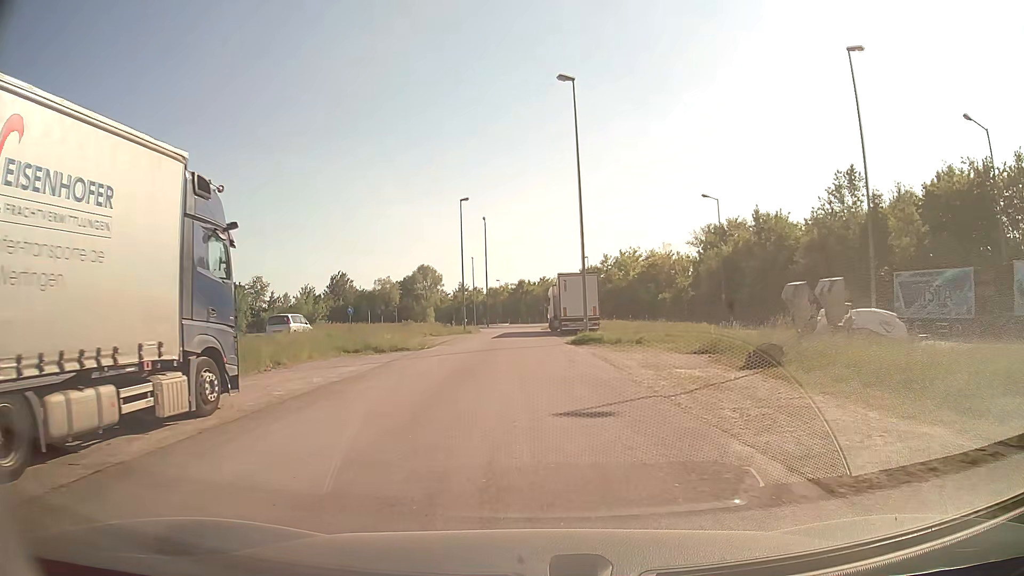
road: service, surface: asphalt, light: Day
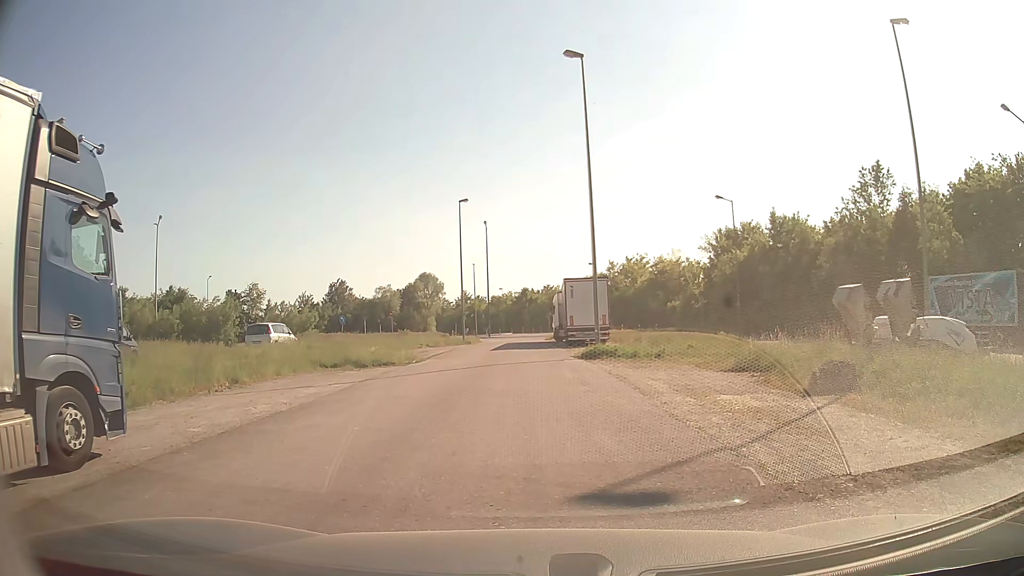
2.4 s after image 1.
(0.0, +2.9) m; -1°
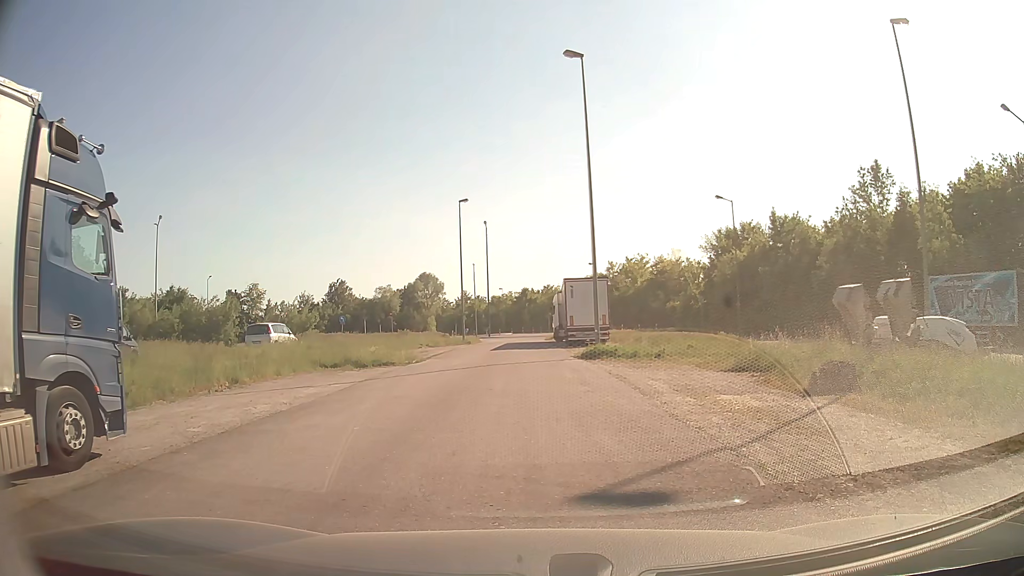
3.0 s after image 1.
(0.0, 0.0) m; 0°
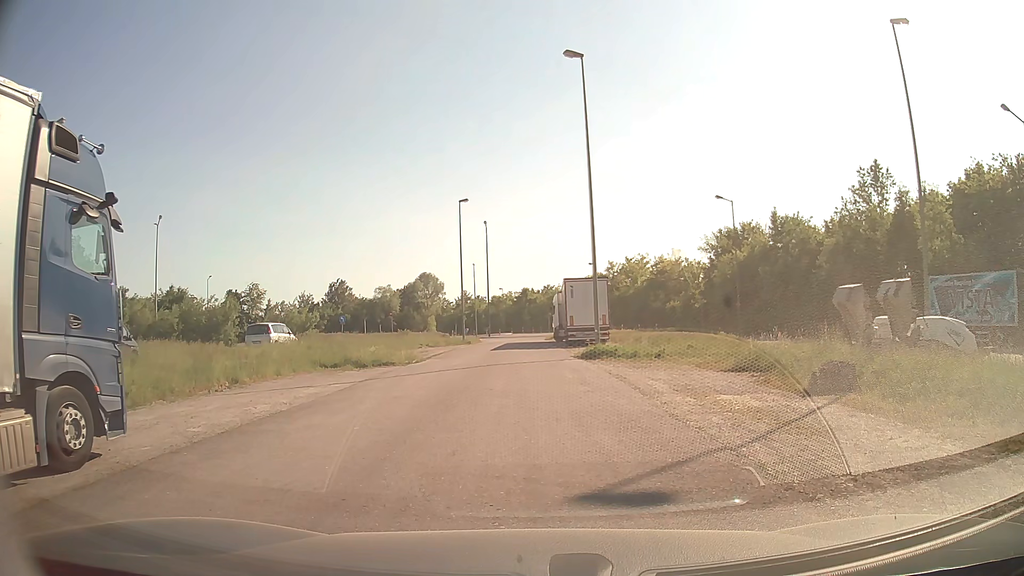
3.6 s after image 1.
(0.0, 0.0) m; 0°
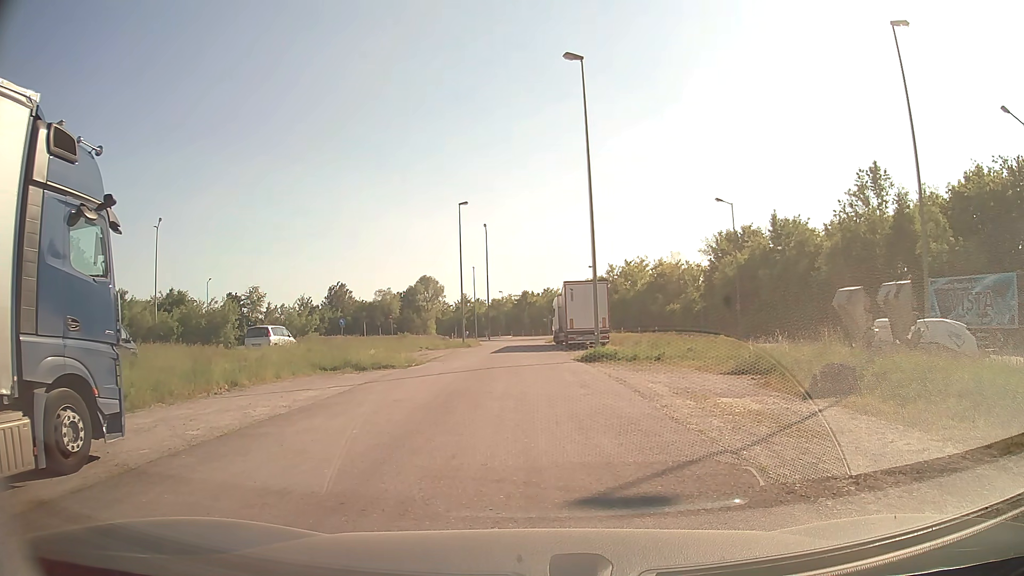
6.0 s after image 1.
(0.0, 0.0) m; 0°
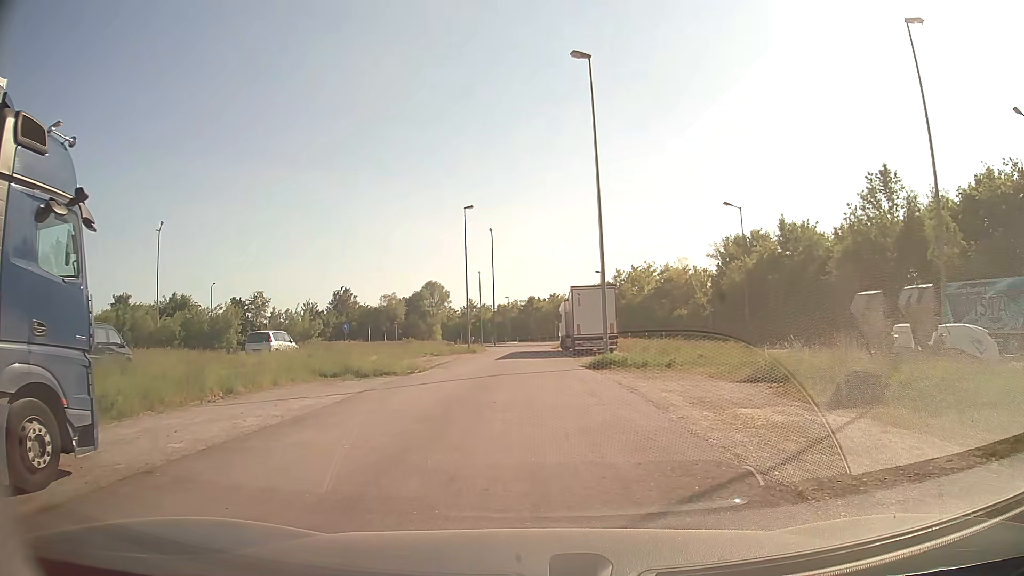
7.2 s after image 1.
(0.0, +0.8) m; 0°
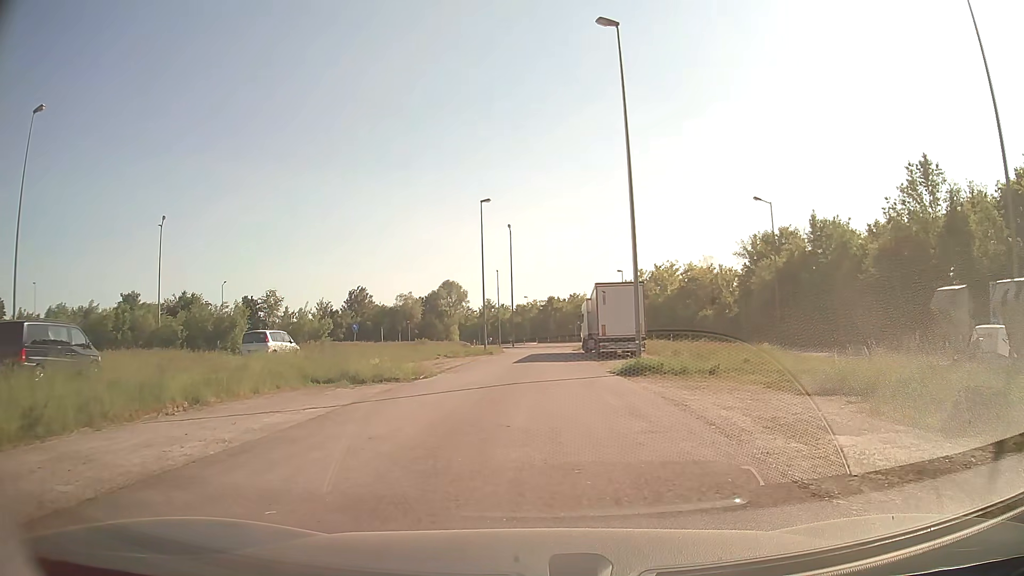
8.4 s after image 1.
(0.0, +3.4) m; -2°
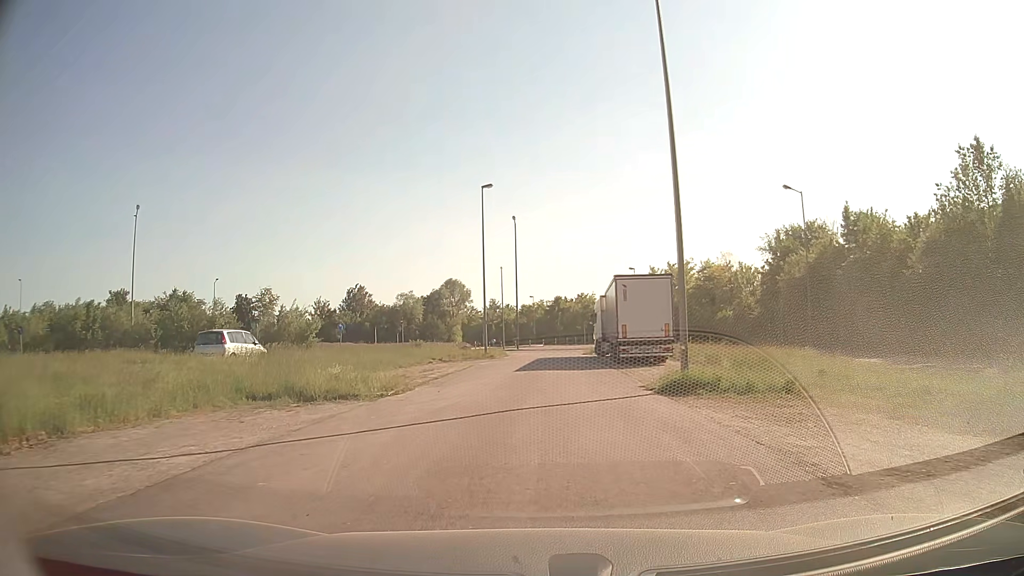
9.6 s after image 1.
(-0.1, +6.0) m; -1°
